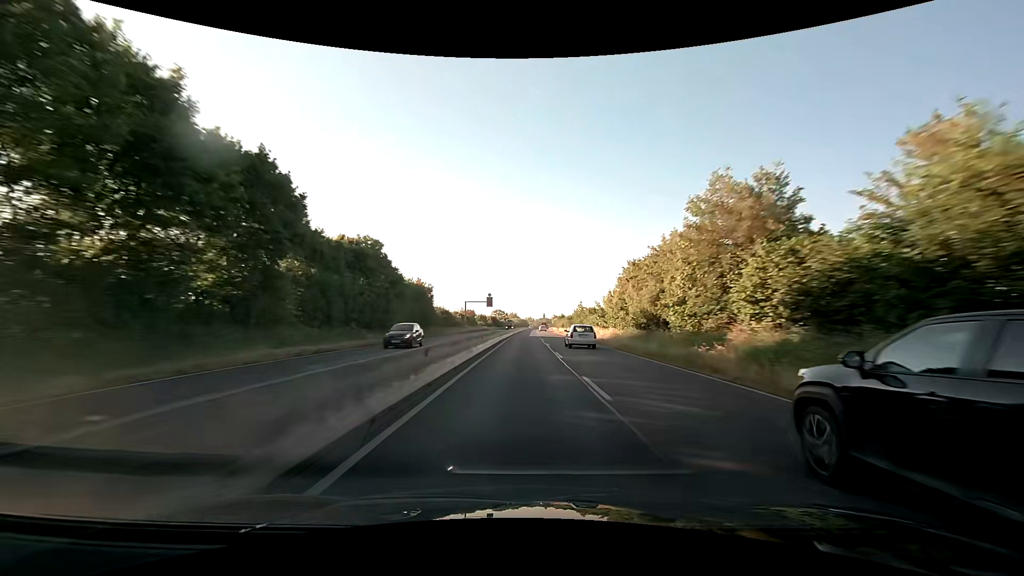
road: trunk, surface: asphalt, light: Day
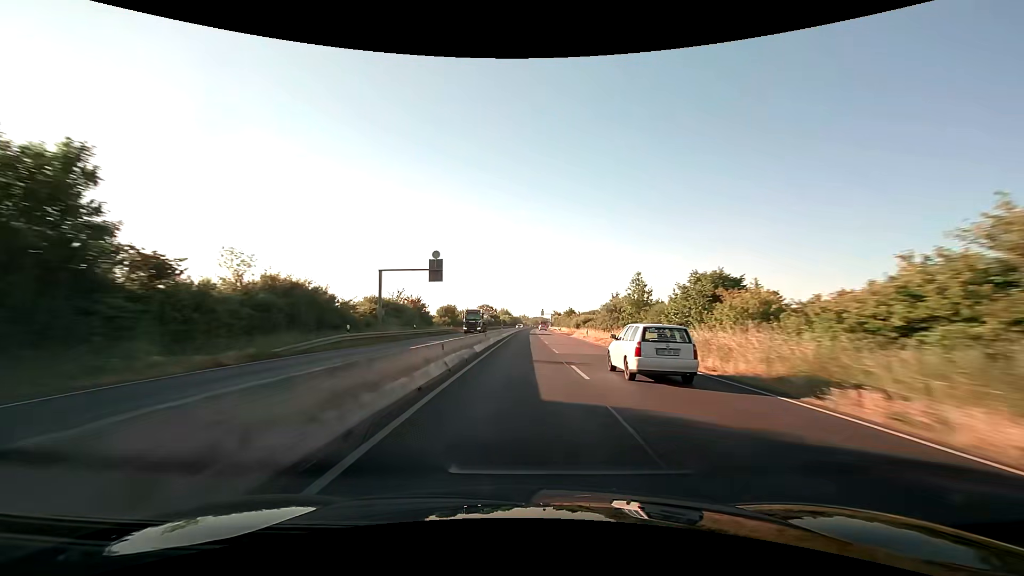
(+0.3, +57.3) m; +1°
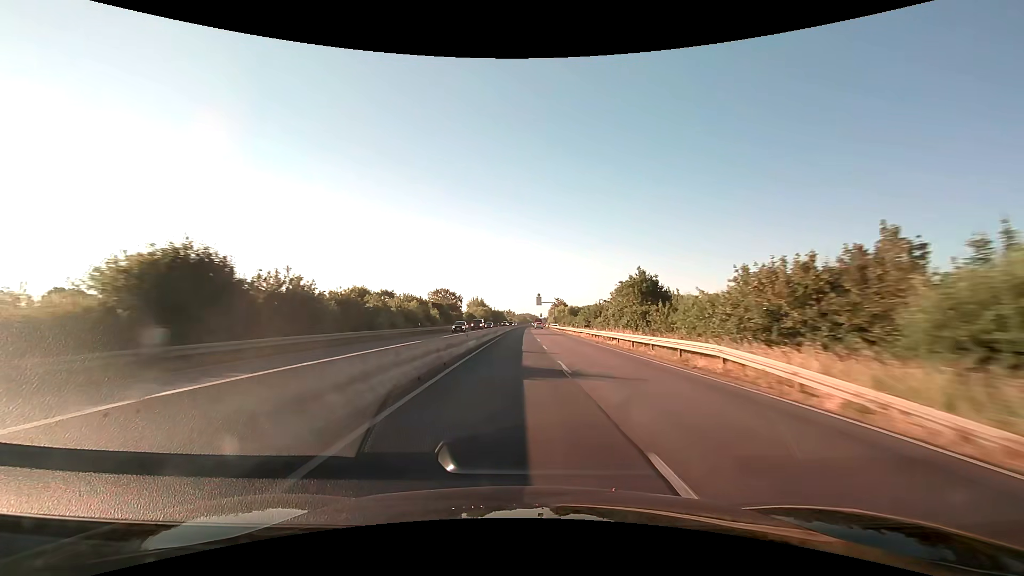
(+0.9, +94.8) m; +1°
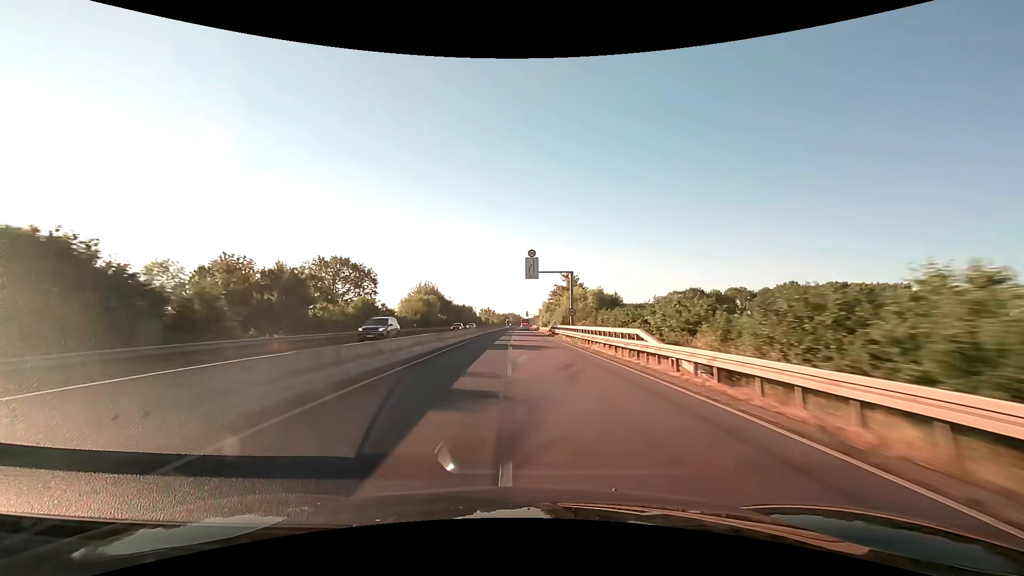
(+1.4, +72.1) m; +2°
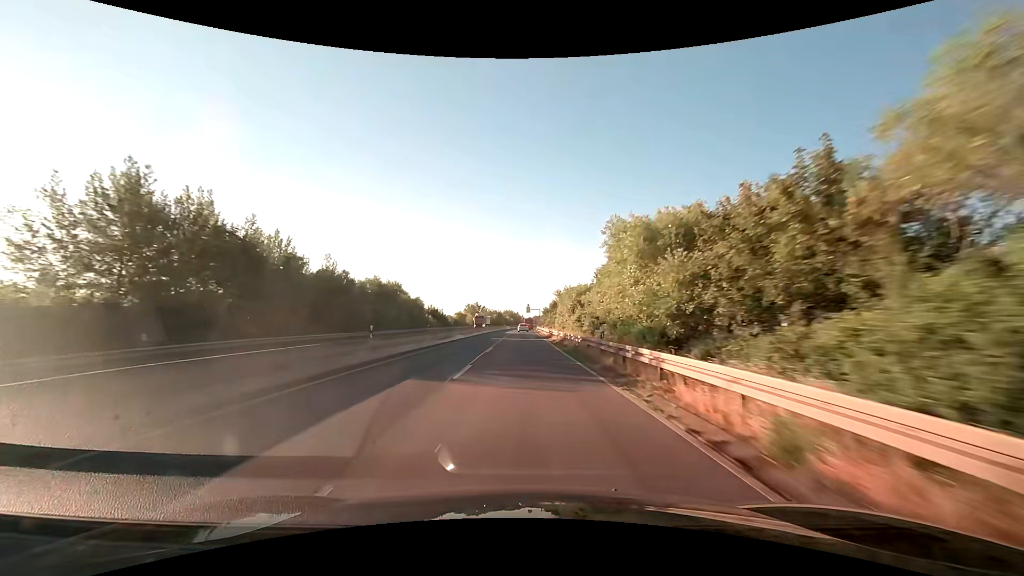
(+0.2, +84.3) m; 0°
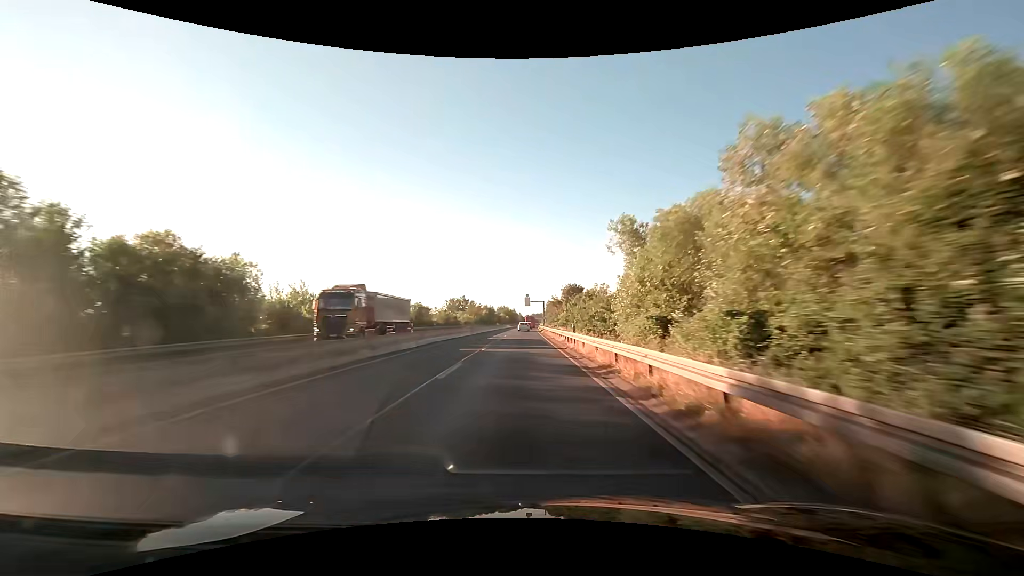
(+0.1, +48.1) m; 0°
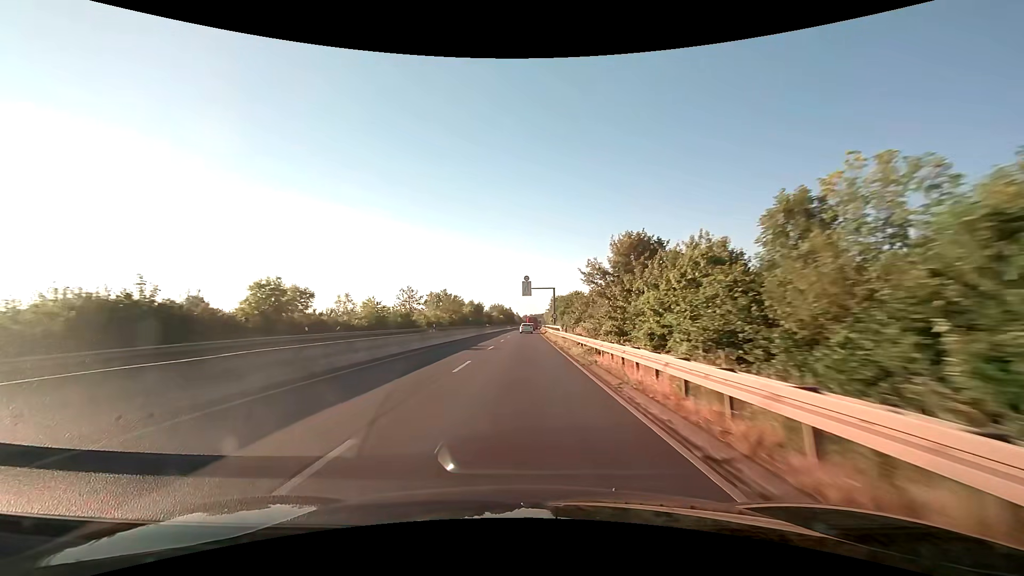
(+0.1, +45.7) m; 0°
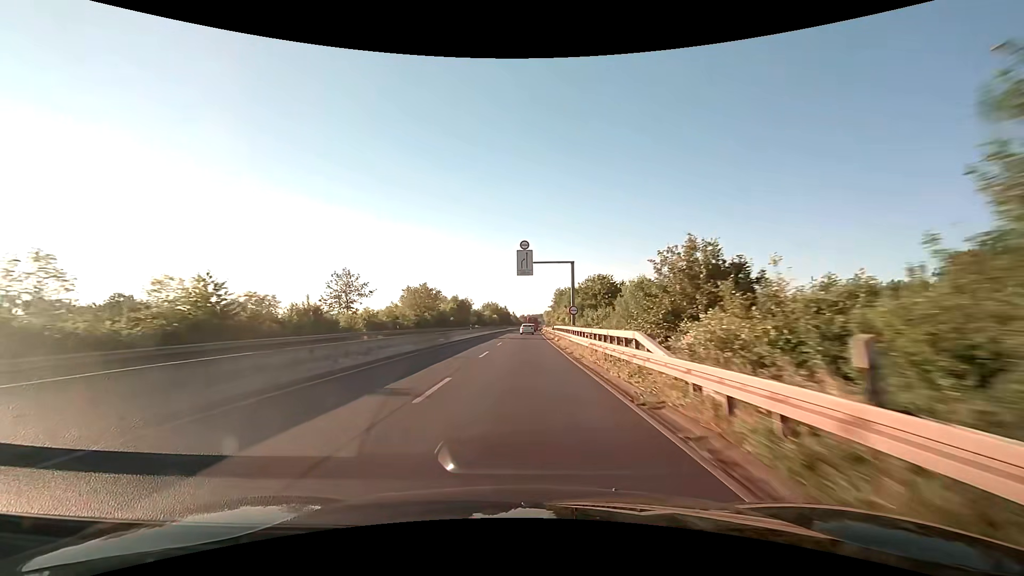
(0.0, +29.3) m; 0°
(0, +10) (0, +20) (0, +30) (0, +40) (0, +50) (0, +60) (+1, +70) (+1, +80) (+1, +90) (+1, +100) m
